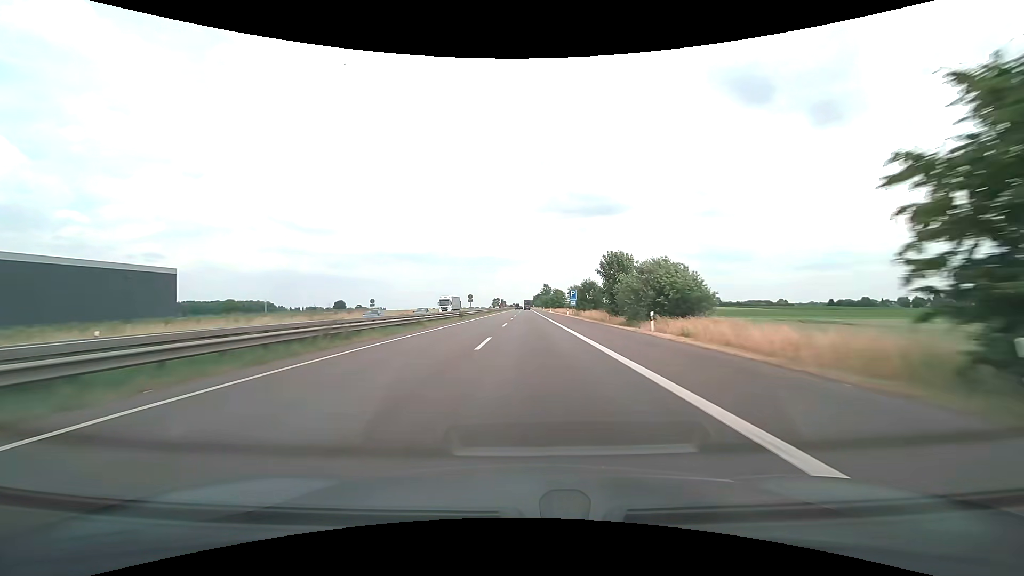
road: motorway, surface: asphalt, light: Day
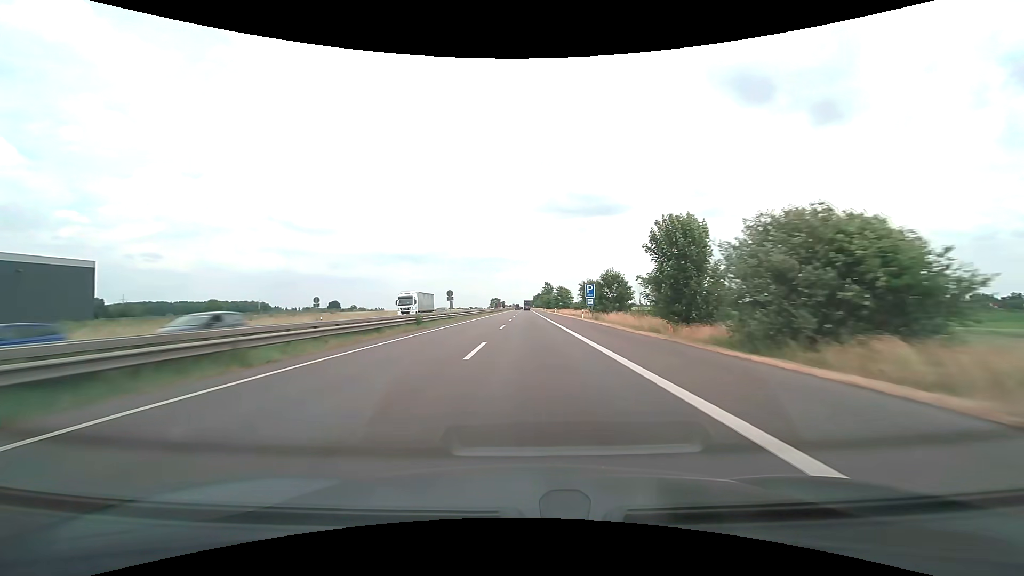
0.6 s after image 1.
(0.0, +20.6) m; 0°
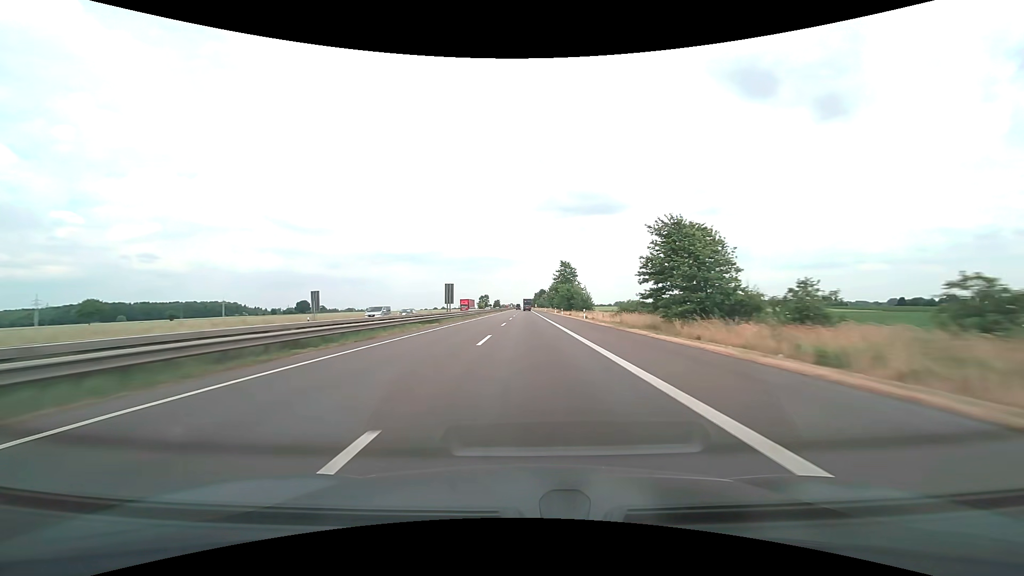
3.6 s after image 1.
(+0.1, +103.2) m; 0°
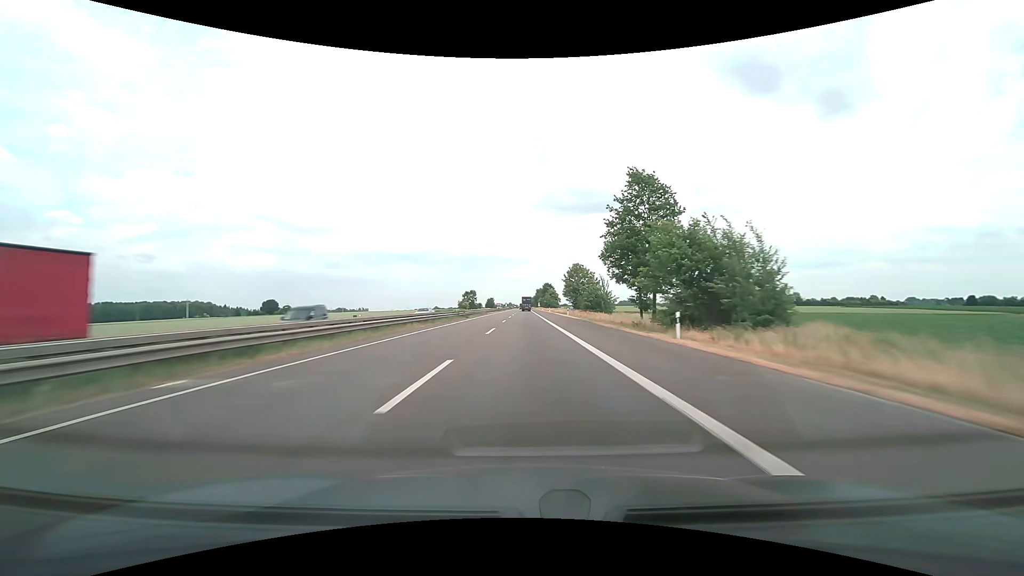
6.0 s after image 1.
(+0.2, +82.7) m; 0°
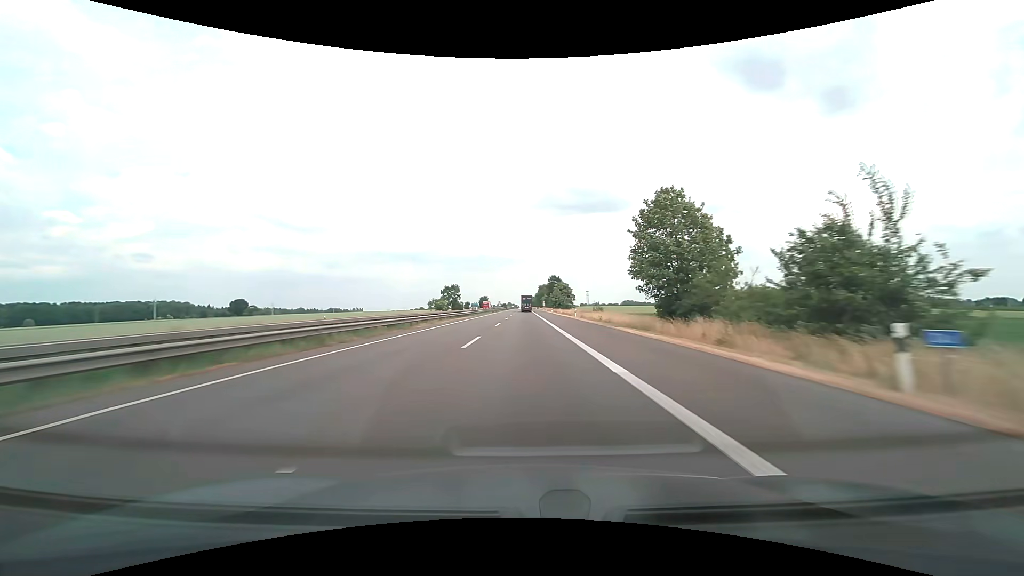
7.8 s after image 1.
(0.0, +61.9) m; 0°
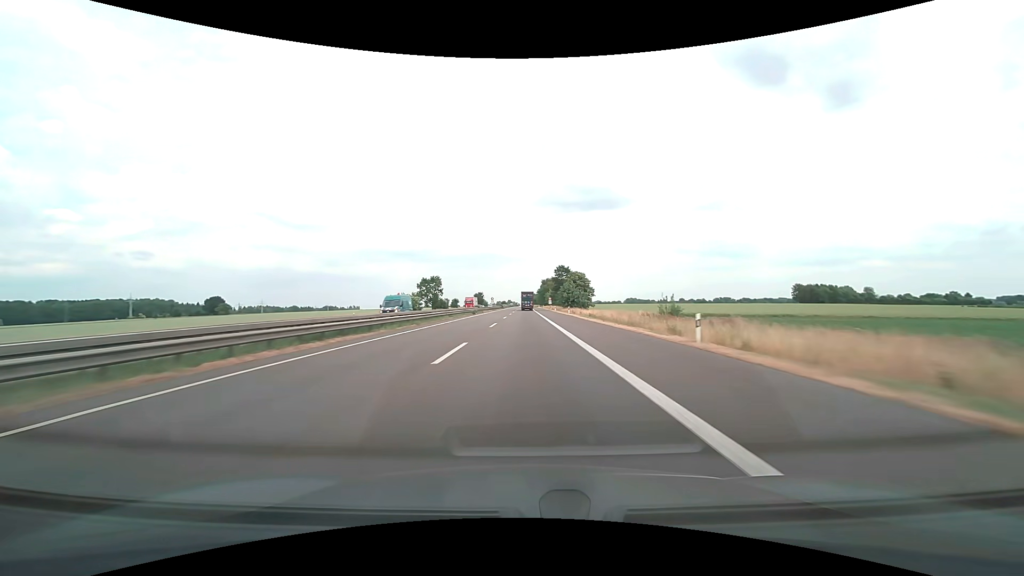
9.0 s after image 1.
(0.0, +40.6) m; 0°
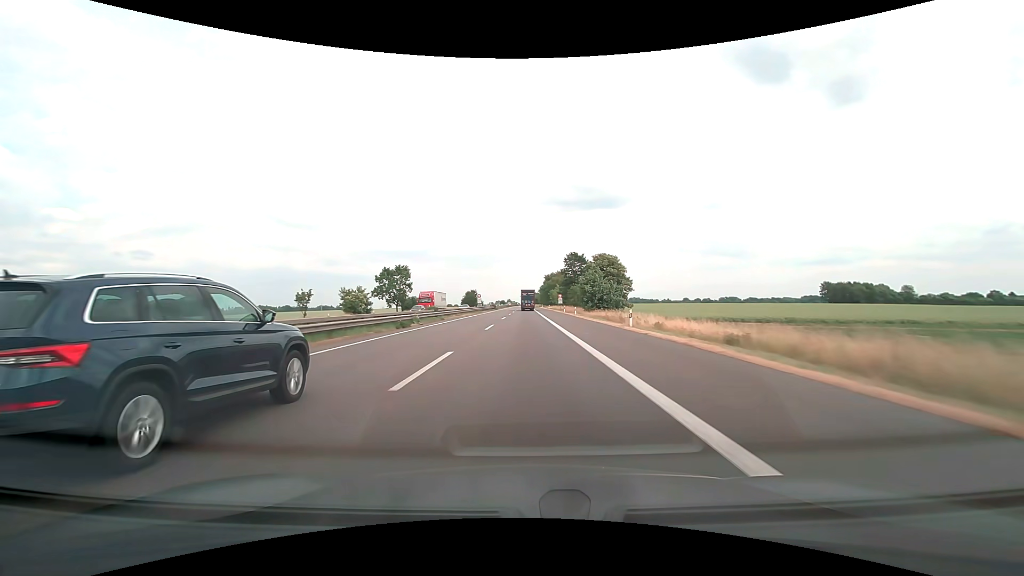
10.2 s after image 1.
(0.0, +39.1) m; 0°
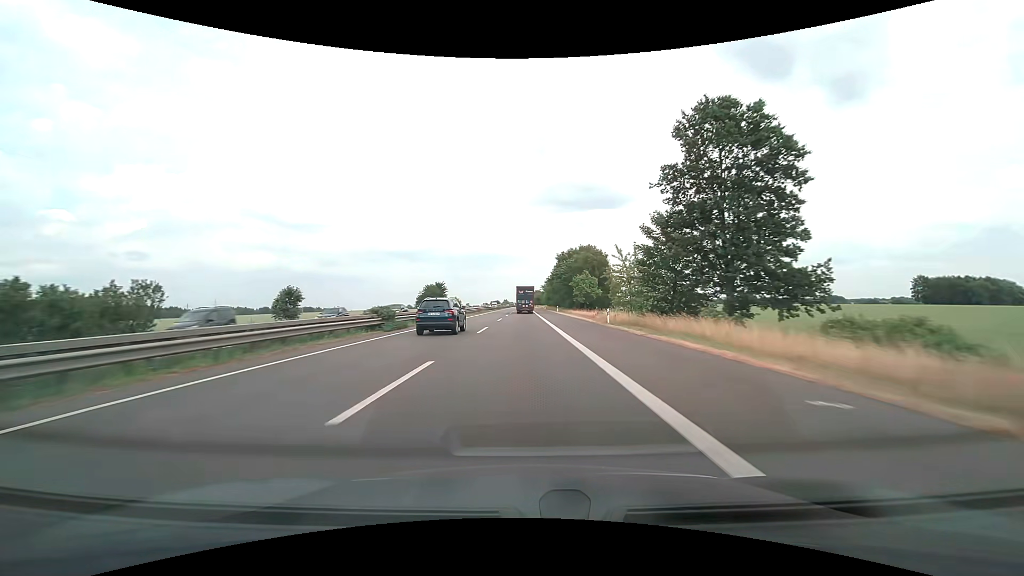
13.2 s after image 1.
(+0.2, +90.9) m; 0°
(0, +10) (0, +20) (0, +30) (0, +40) (0, +50) (0, +60) (0, +70) (0, +80) (0, +90) (0, +100) m
